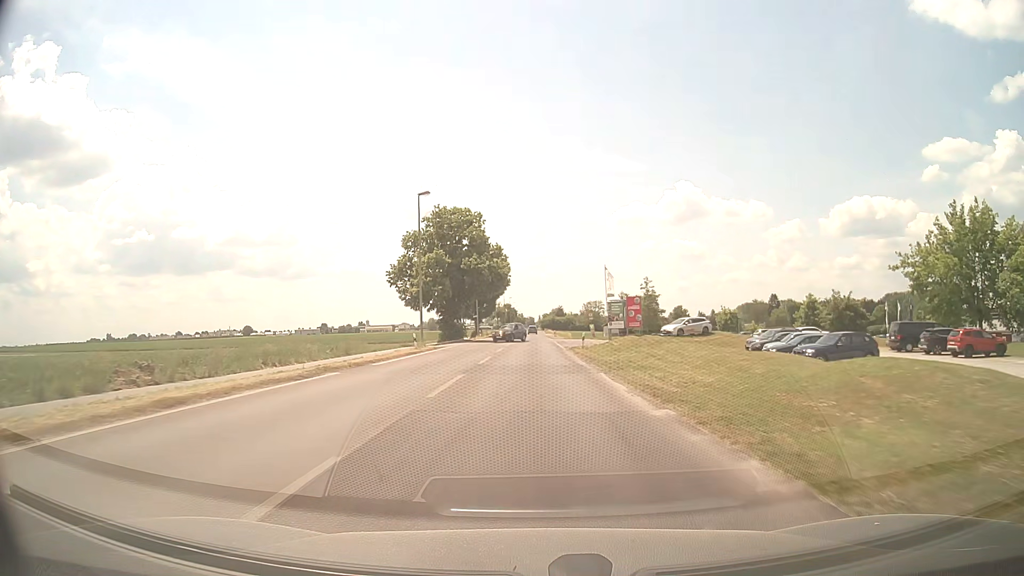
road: secondary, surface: asphalt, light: Day
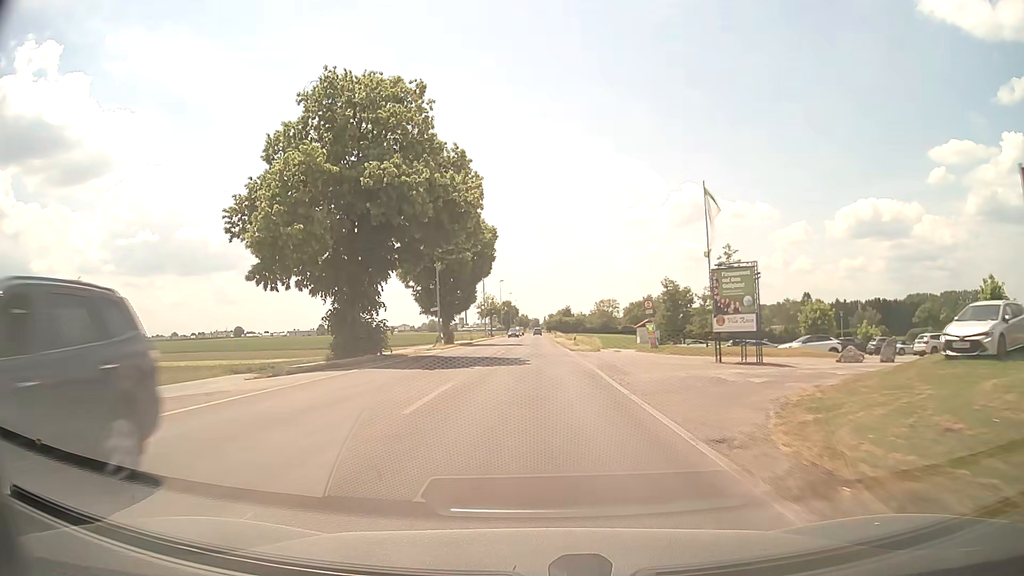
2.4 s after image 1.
(+0.1, +38.7) m; 0°
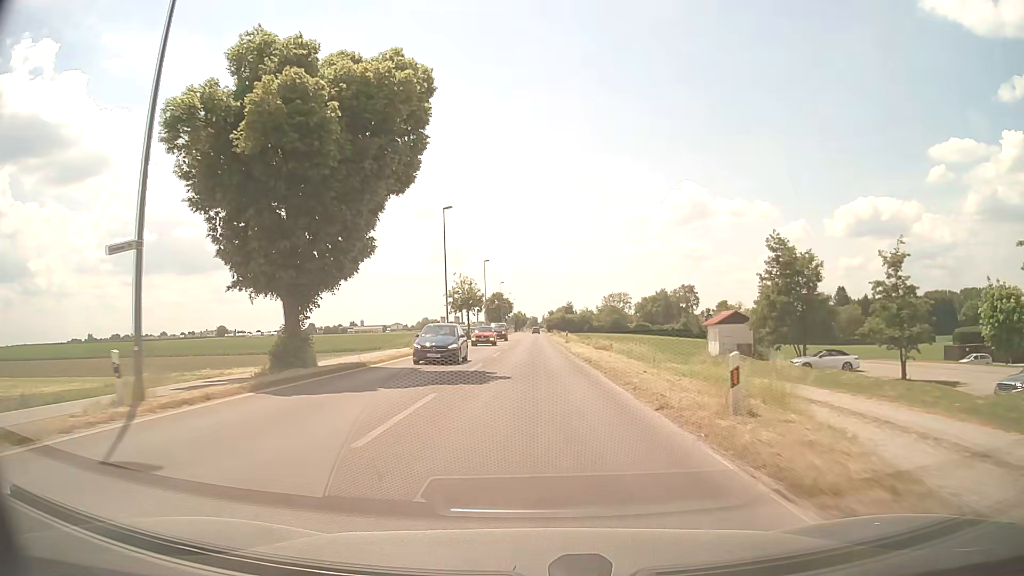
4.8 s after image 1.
(0.0, +39.6) m; 0°
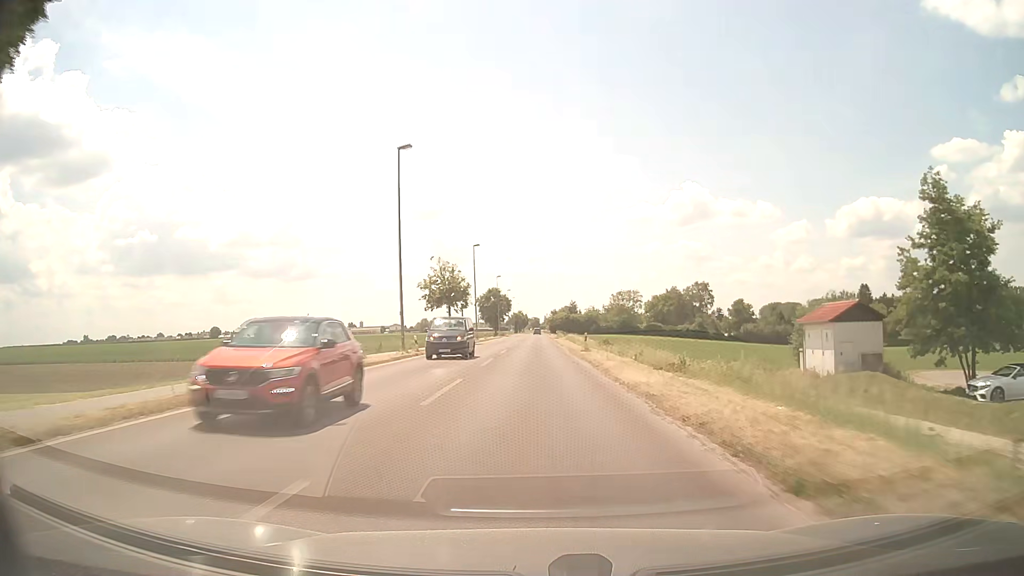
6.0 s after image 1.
(-0.1, +19.9) m; 0°
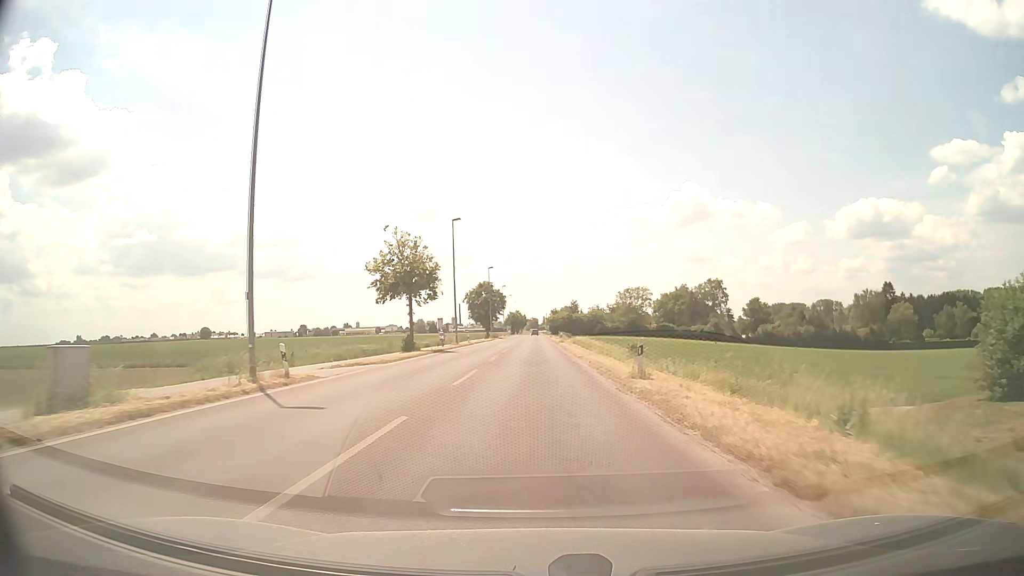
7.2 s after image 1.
(+0.1, +20.0) m; 0°
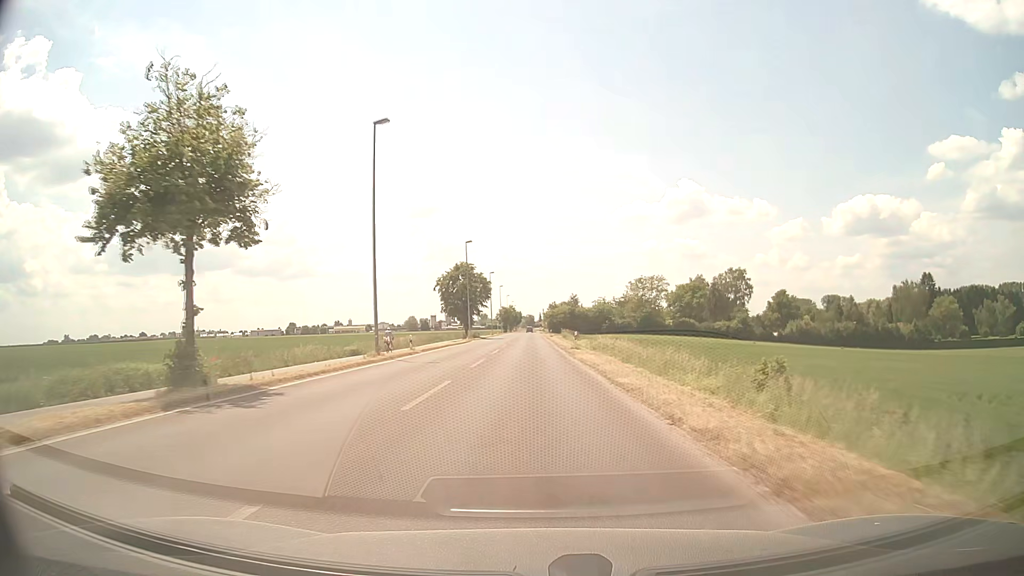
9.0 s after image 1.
(+0.1, +29.8) m; 0°
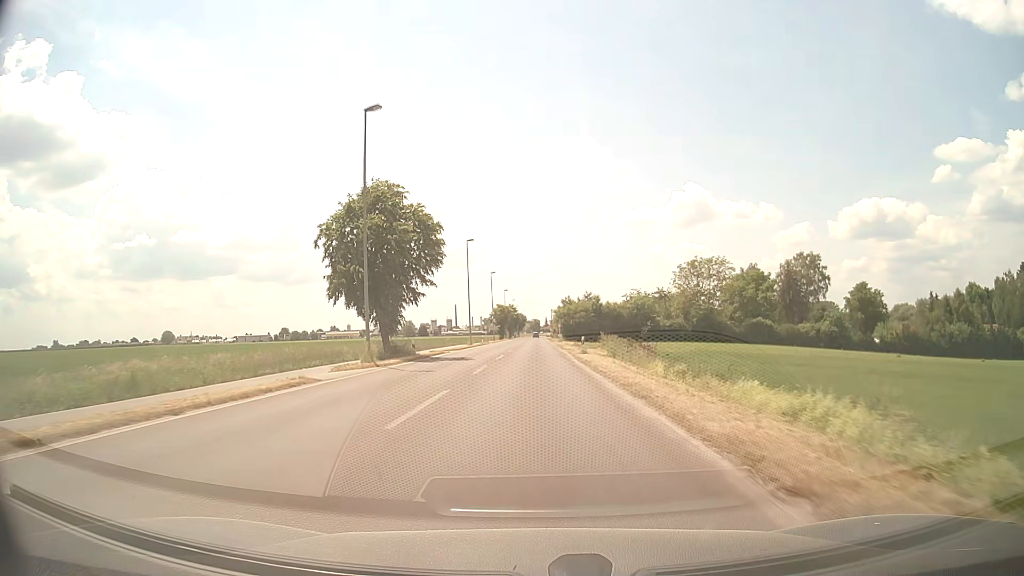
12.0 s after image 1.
(-0.3, +50.7) m; -1°
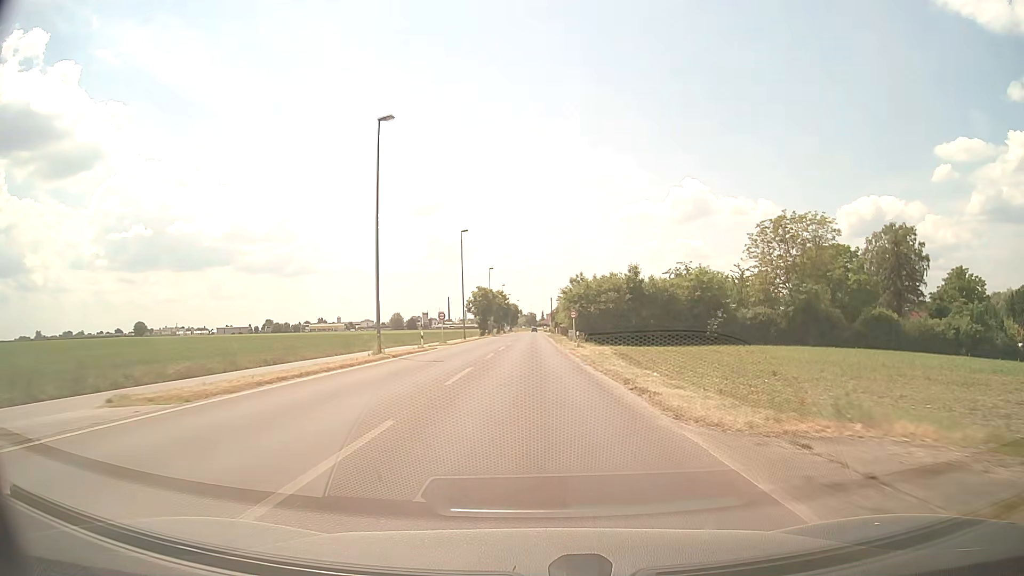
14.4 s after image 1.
(0.0, +42.3) m; 0°
(0, +10) (0, +20) (0, +30) (0, +40) (0, +50) (0, +60) (0, +70) (0, +80) (0, +90) (0, +100) m
